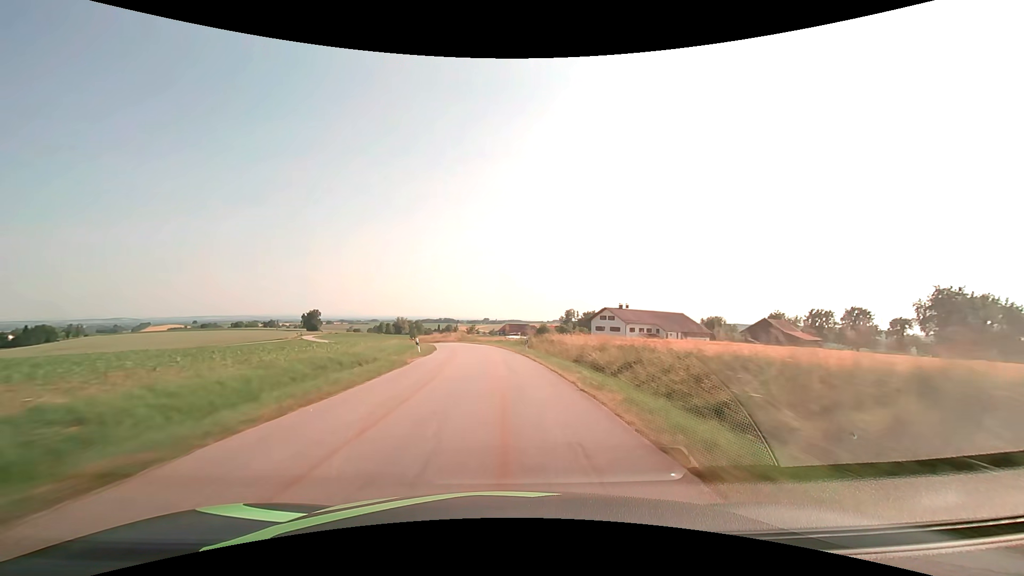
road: tertiary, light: Day
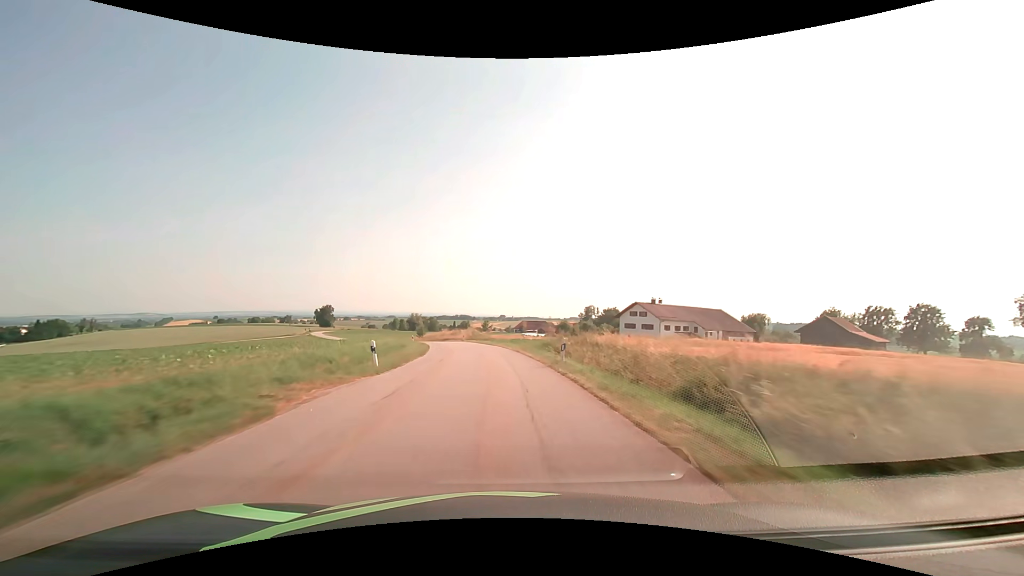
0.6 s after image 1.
(-0.2, +13.4) m; -2°
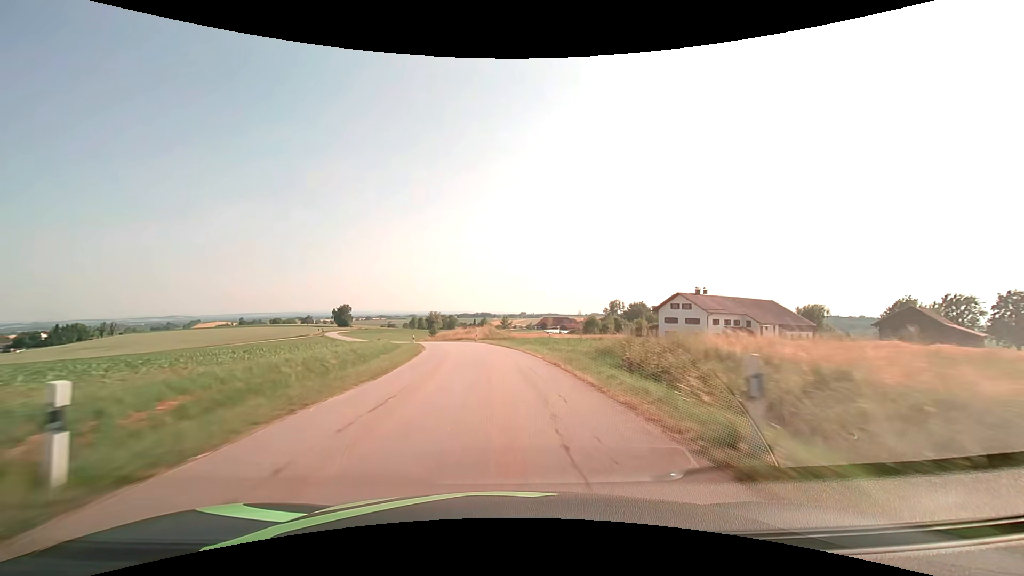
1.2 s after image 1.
(-0.3, +13.1) m; -2°
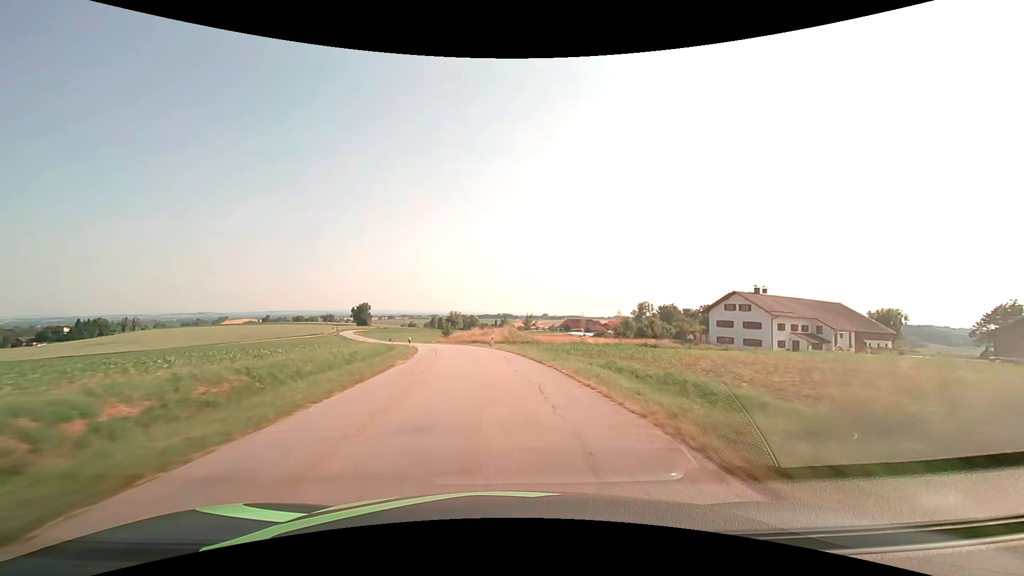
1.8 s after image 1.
(-0.3, +12.9) m; -3°
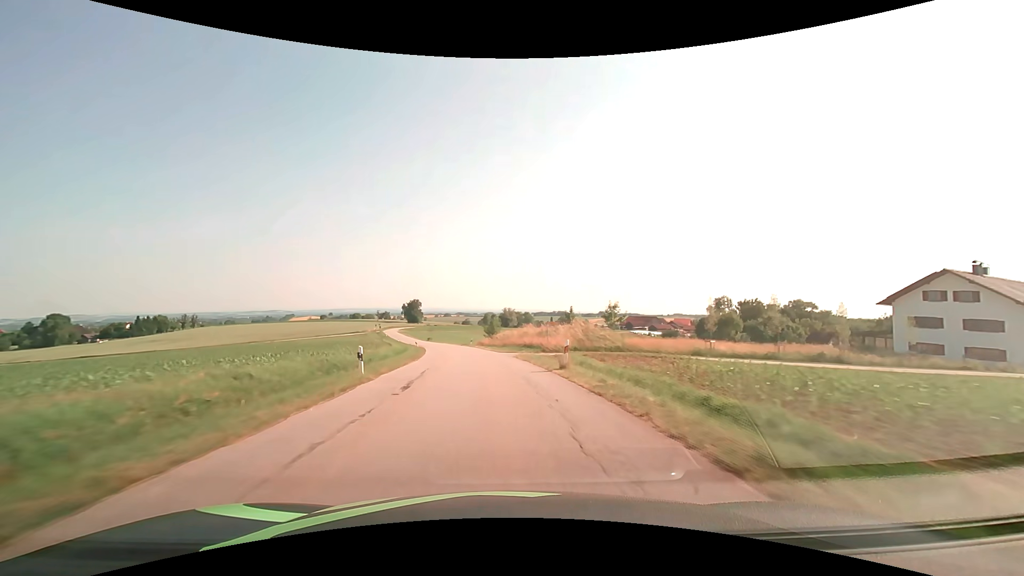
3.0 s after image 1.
(-1.3, +25.0) m; -6°
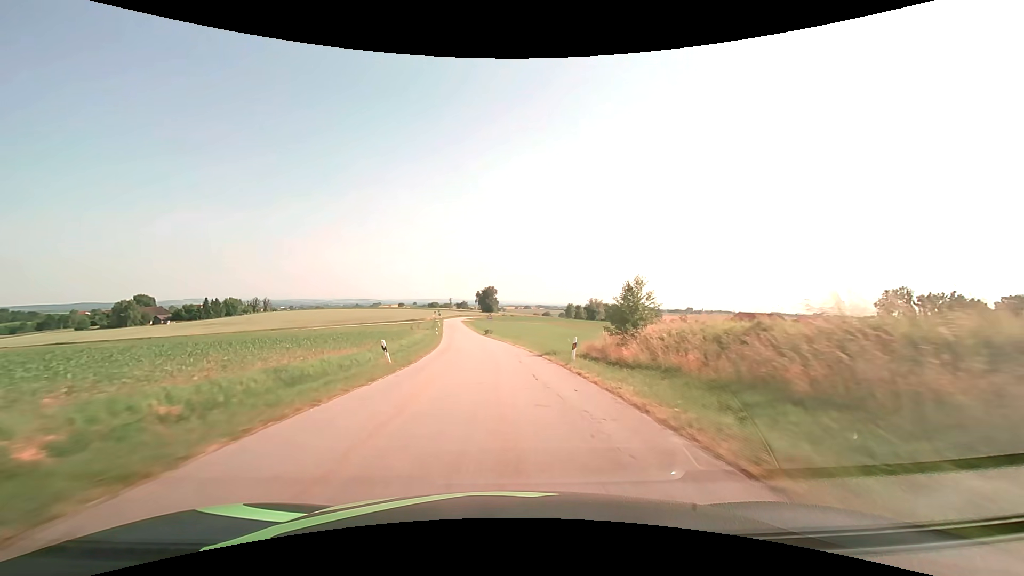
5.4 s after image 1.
(-4.2, +47.1) m; -9°
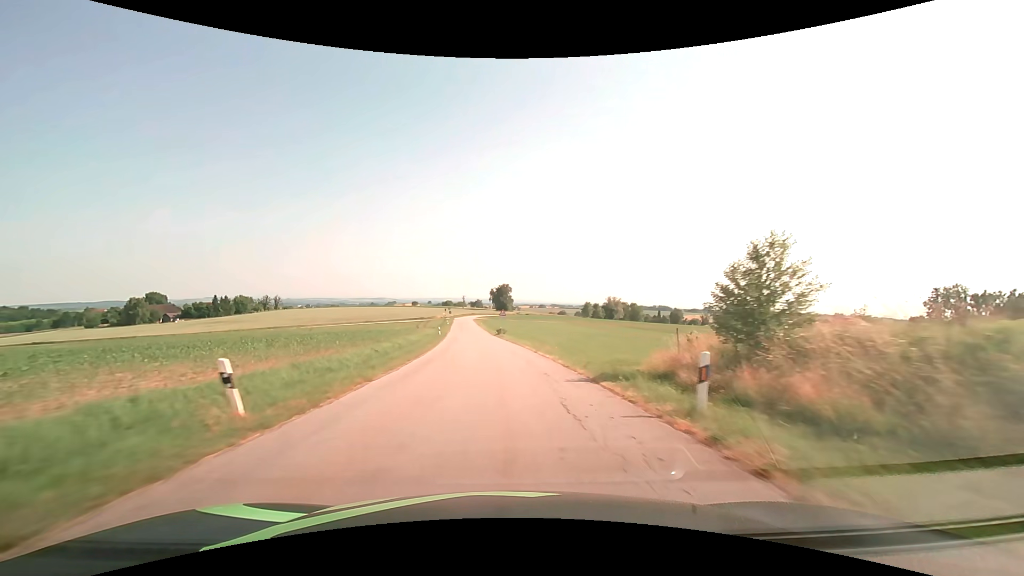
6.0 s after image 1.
(-0.2, +11.4) m; -2°
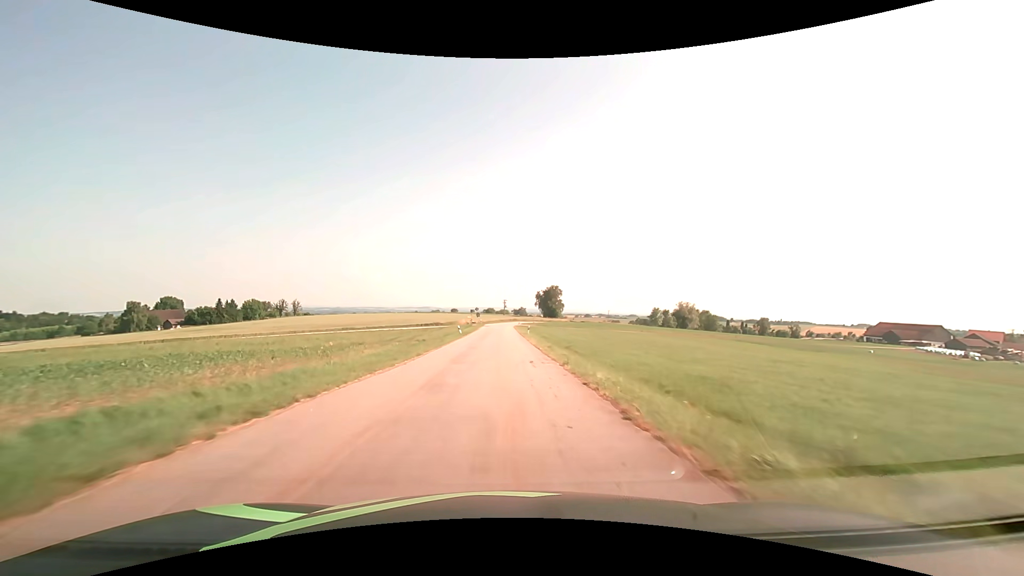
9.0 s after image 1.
(-3.2, +55.2) m; -5°
(0, +10) (0, +20) (0, +30) (0, +40) (-1, +50) (-1, +60) (-1, +70) (-1, +80) (-1, +90) (-1, +100) m
